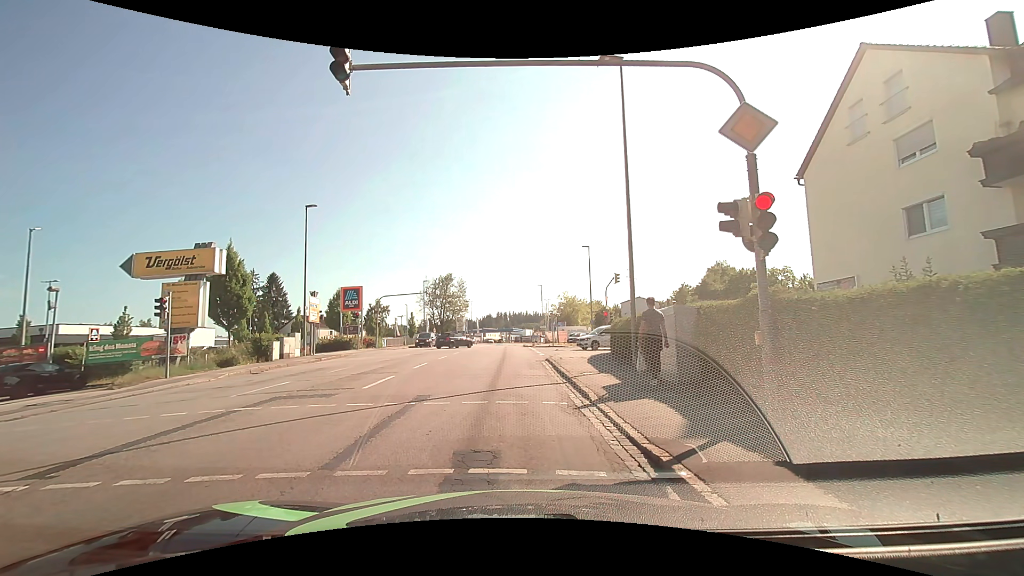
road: tertiary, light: Day
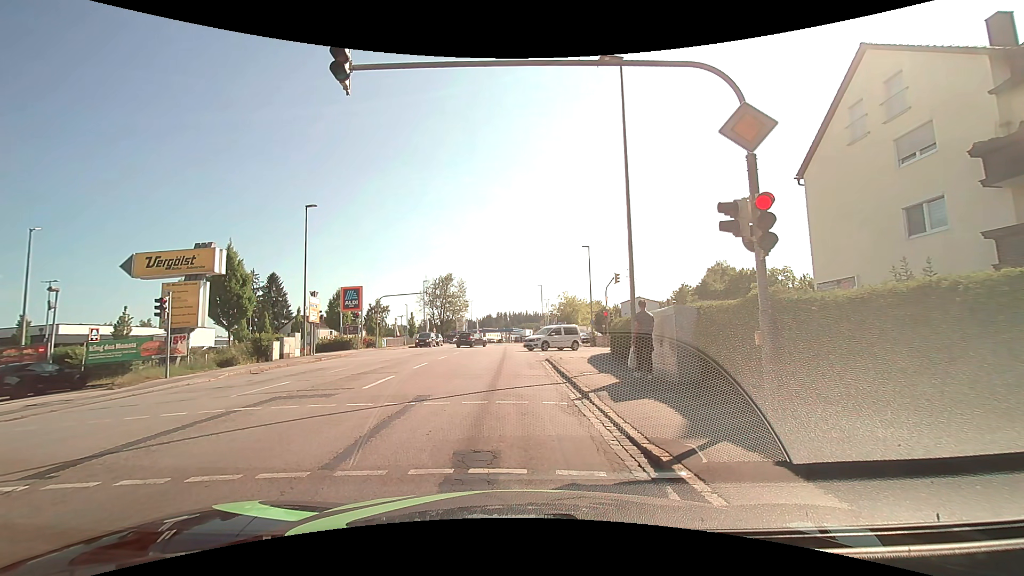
(0.0, 0.0) m; 0°
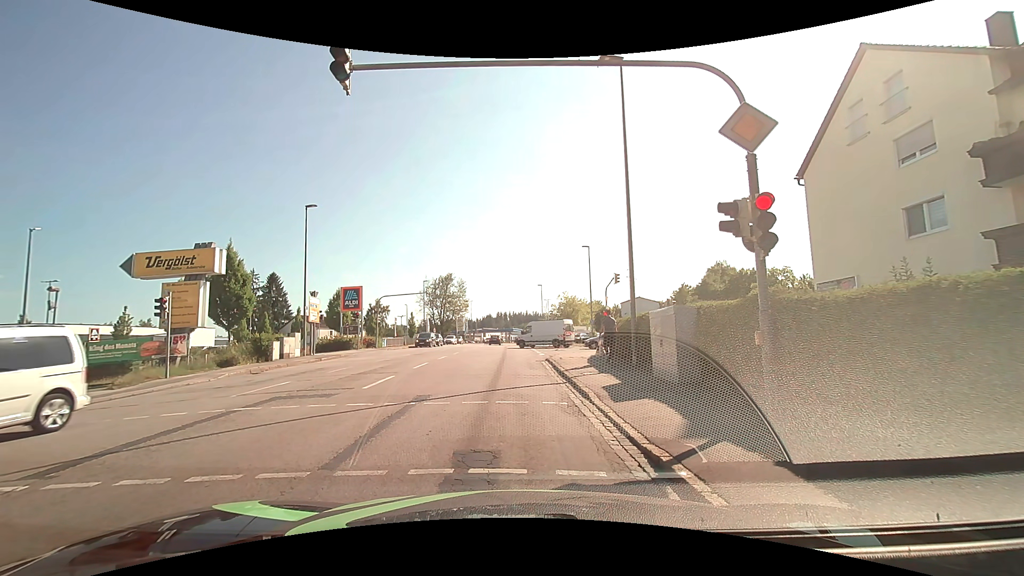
(0.0, 0.0) m; 0°
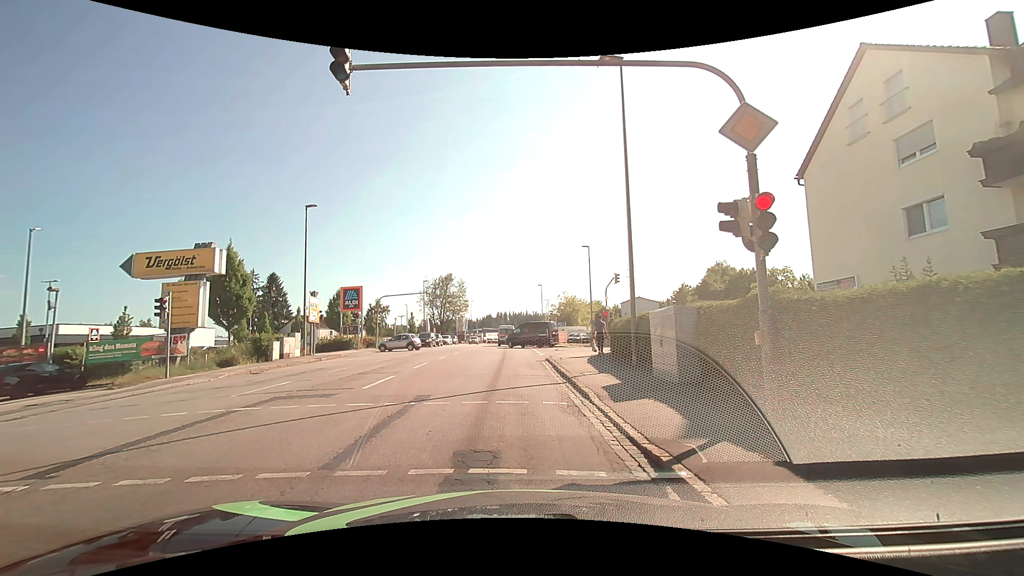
(0.0, 0.0) m; 0°
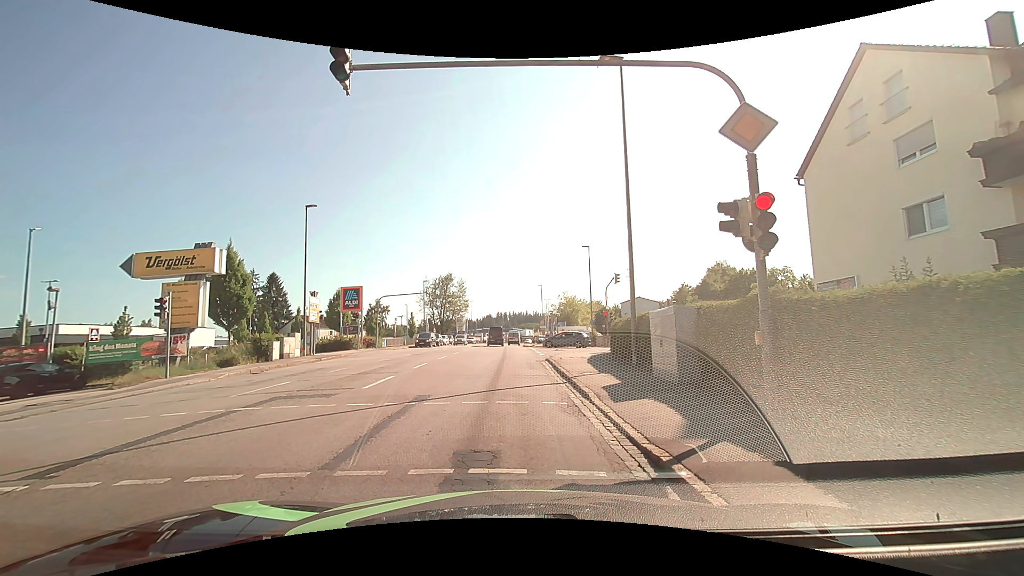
(0.0, 0.0) m; 0°
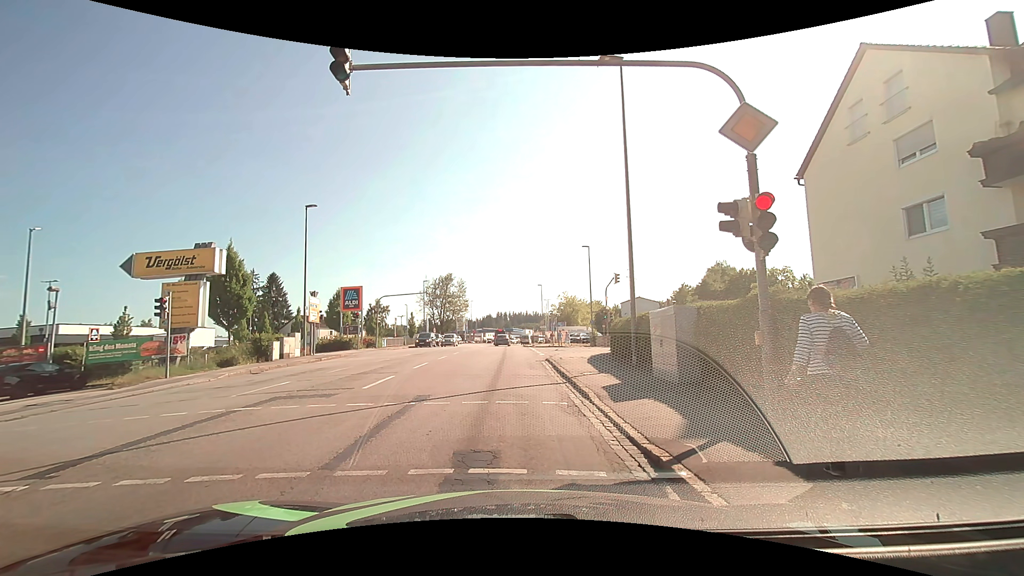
(0.0, 0.0) m; 0°
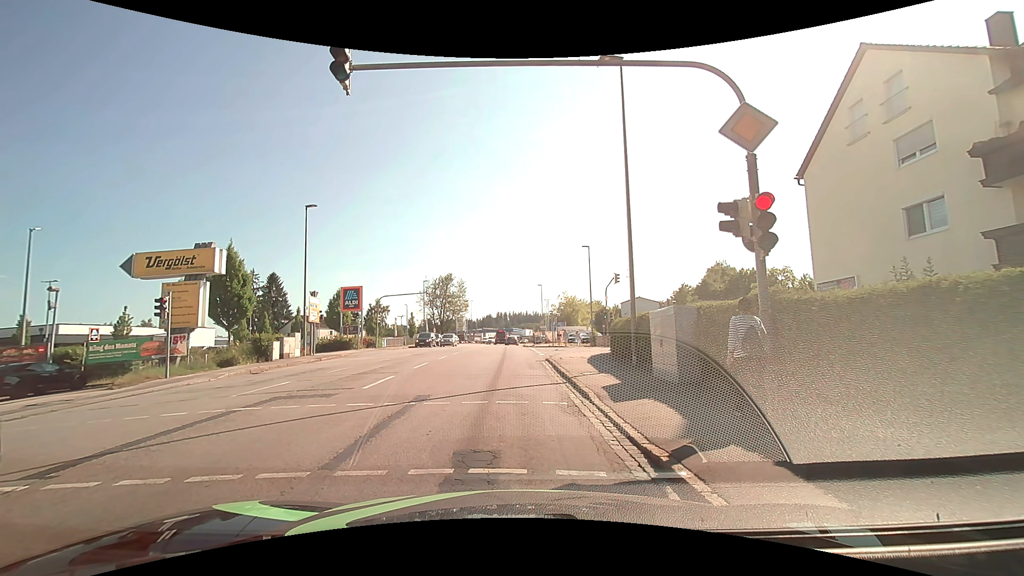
(0.0, 0.0) m; 0°
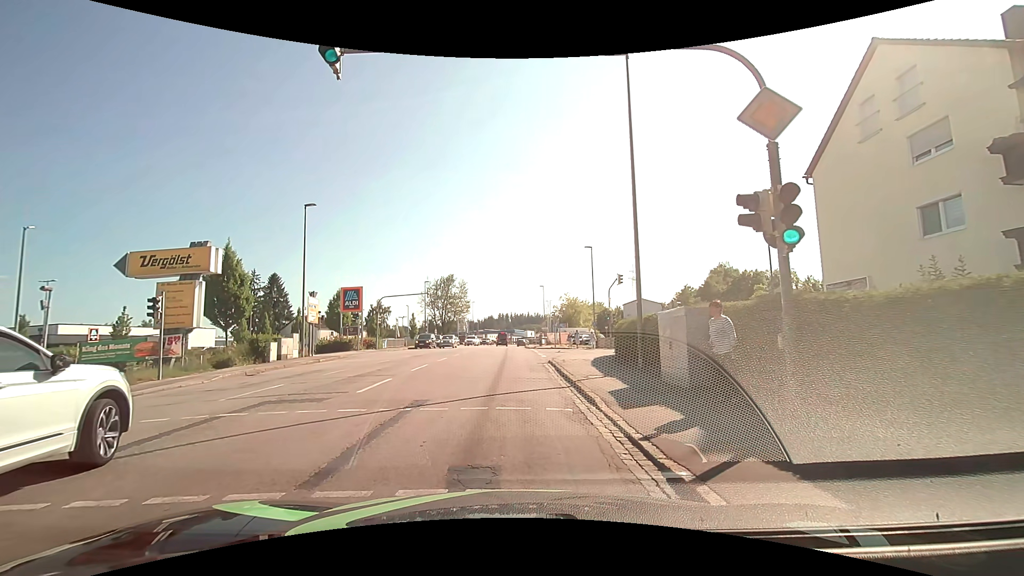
(0.0, +0.6) m; 0°
(0, +10) (0, +20) (0, +30) (0, +40) (0, +50) (0, +60) (0, +70) (0, +80) (+1, +90) (+2, +100) m
